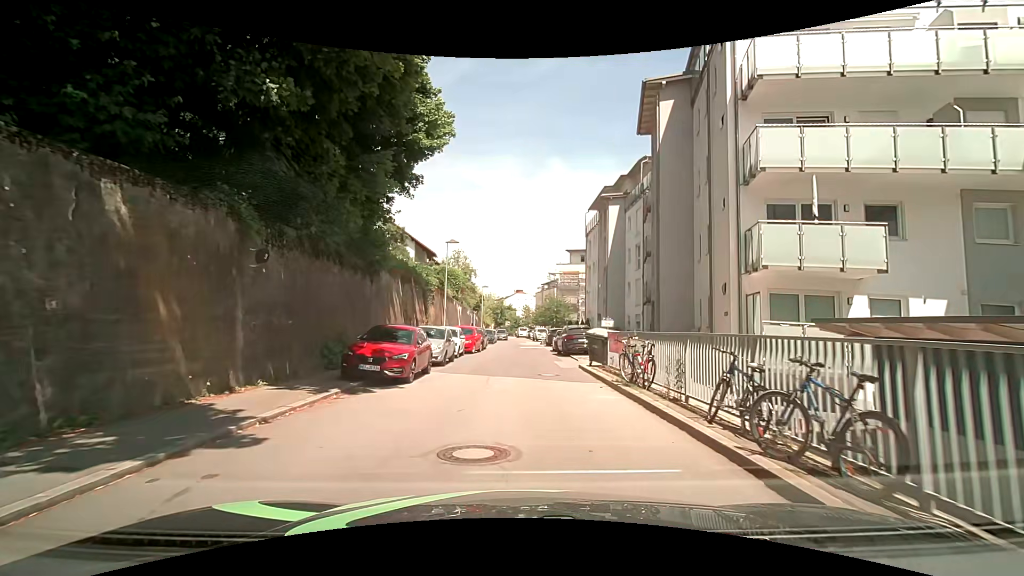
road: residential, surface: asphalt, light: Day
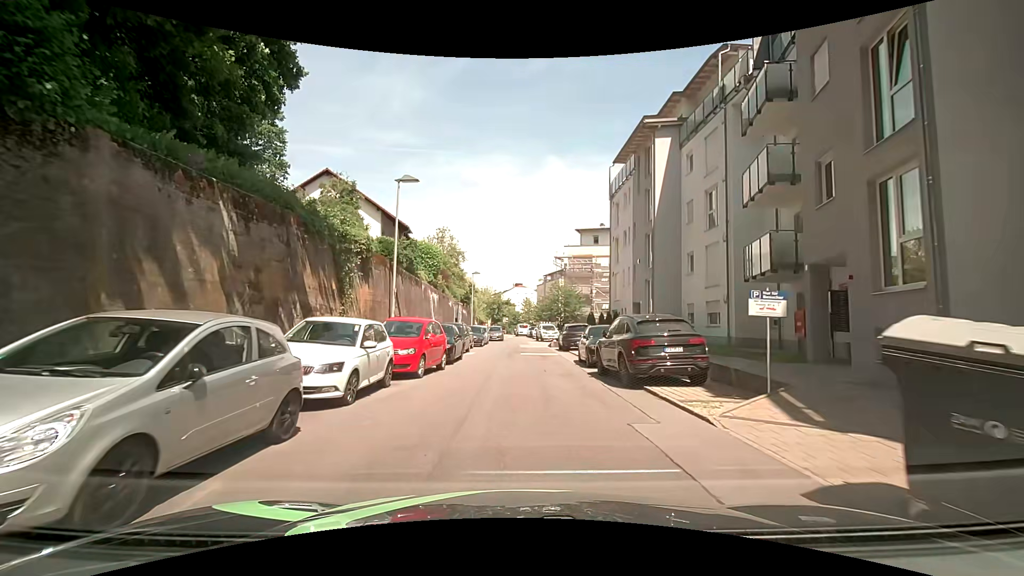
(-0.1, +15.6) m; +1°
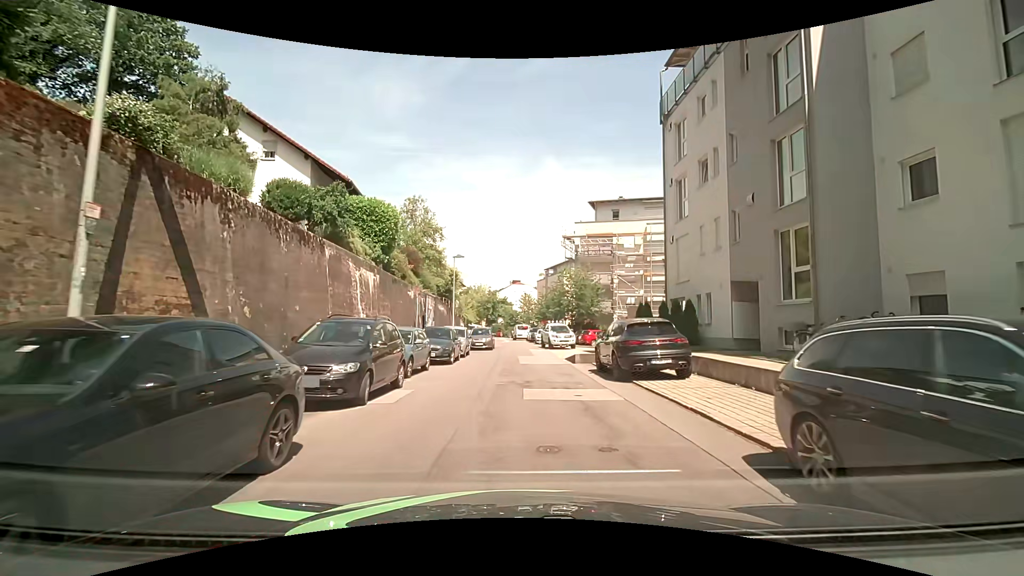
(-0.5, +16.0) m; -1°
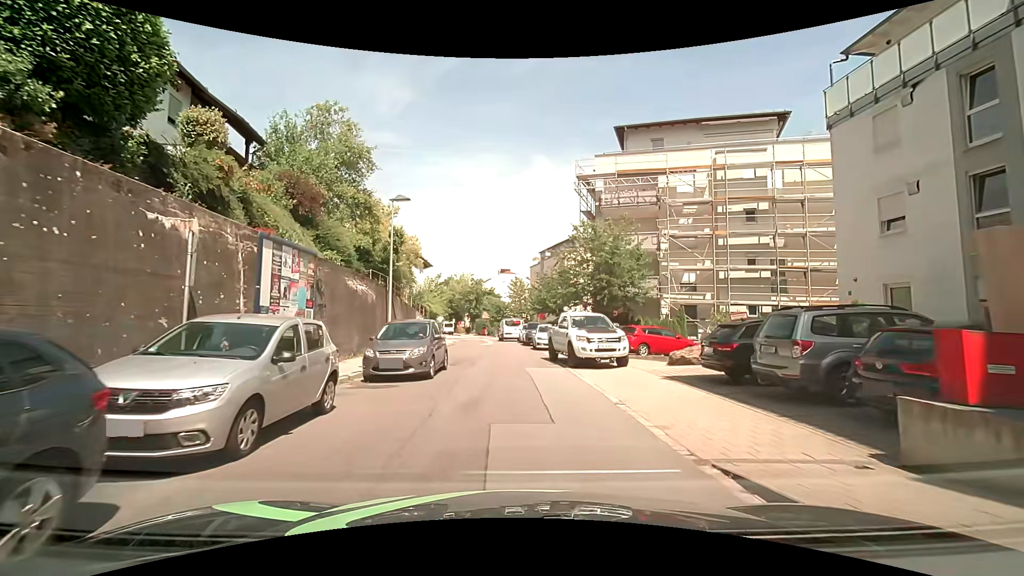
(+0.3, +19.6) m; +1°
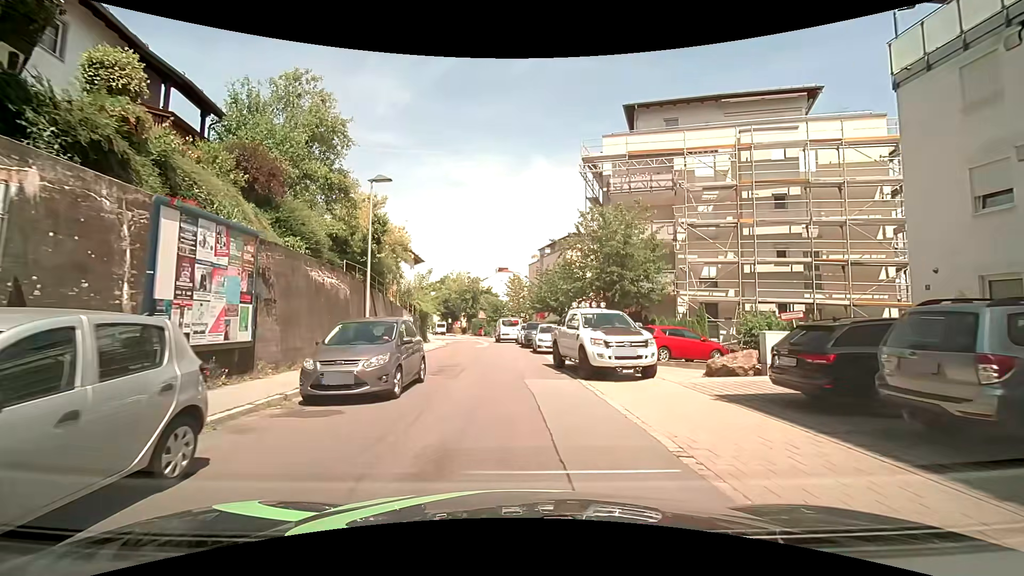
(0.0, +3.5) m; 0°
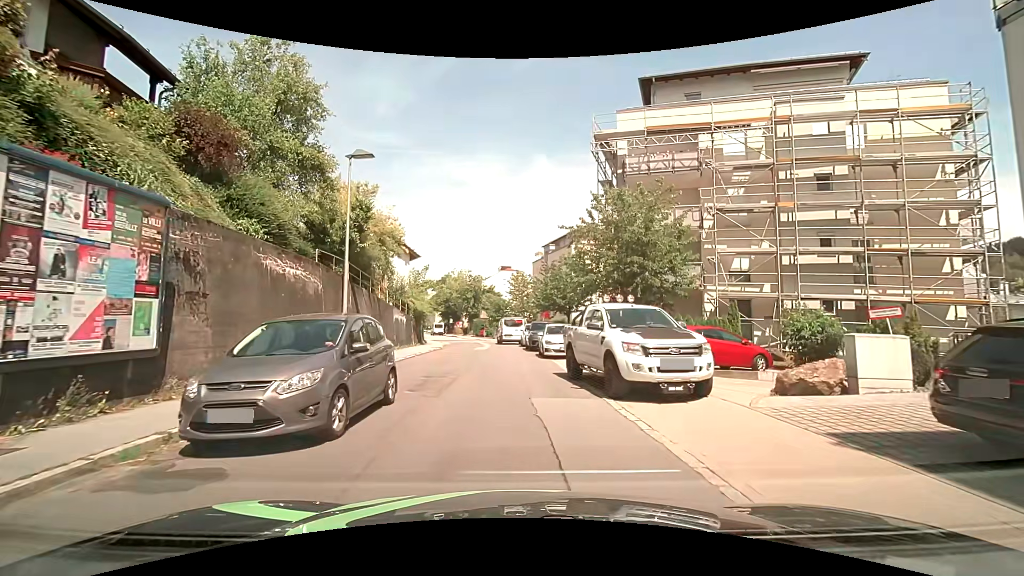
(0.0, +3.3) m; 0°
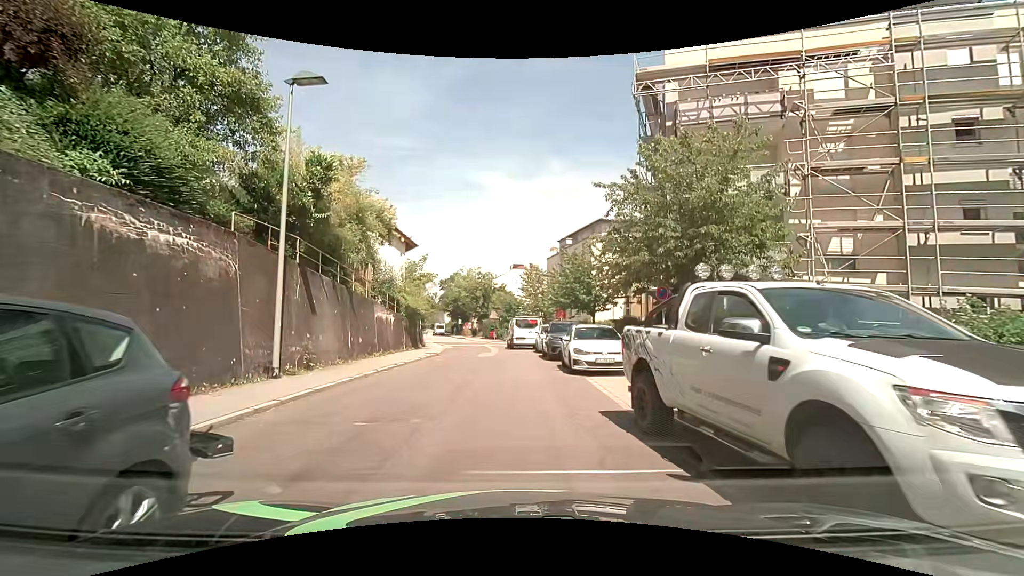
(-0.1, +6.2) m; -1°
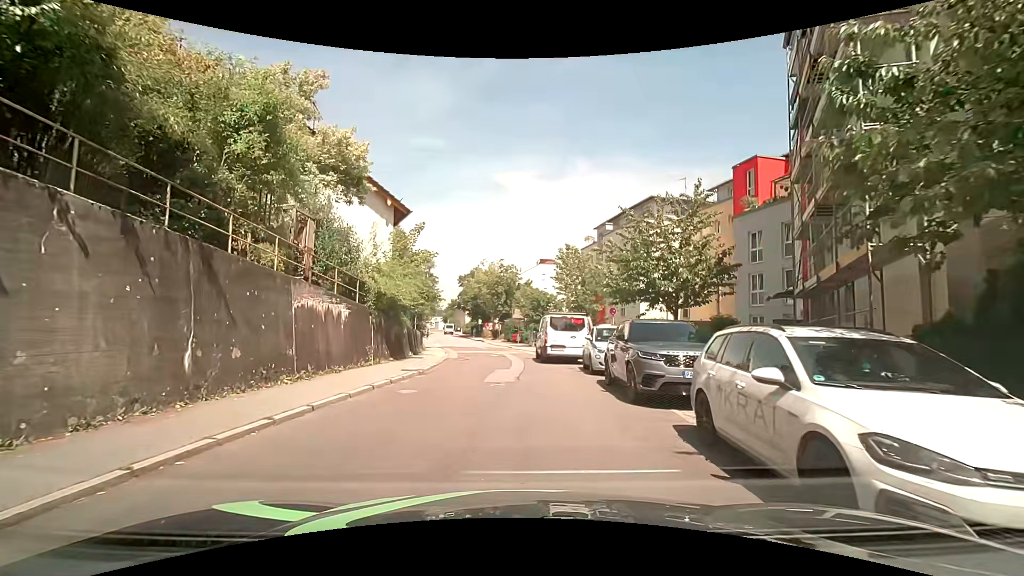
(-0.4, +10.8) m; -3°
(0, +10) (-2, +20) (-2, +30) (-1, +40) (-3, +50) (-5, +60) (-7, +69) (-9, +79) (-10, +89) (-12, +99) m
